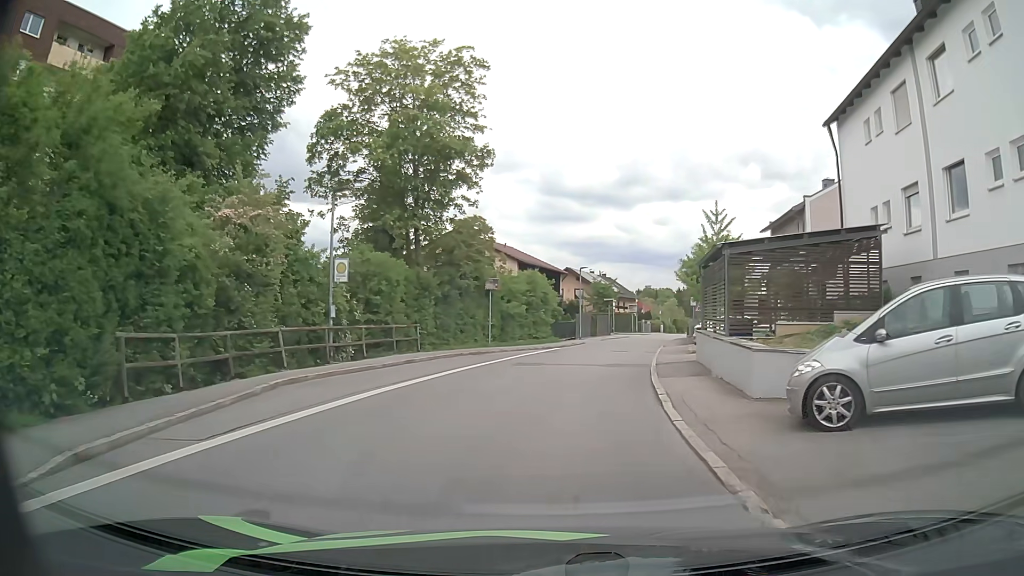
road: residential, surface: asphalt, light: Day
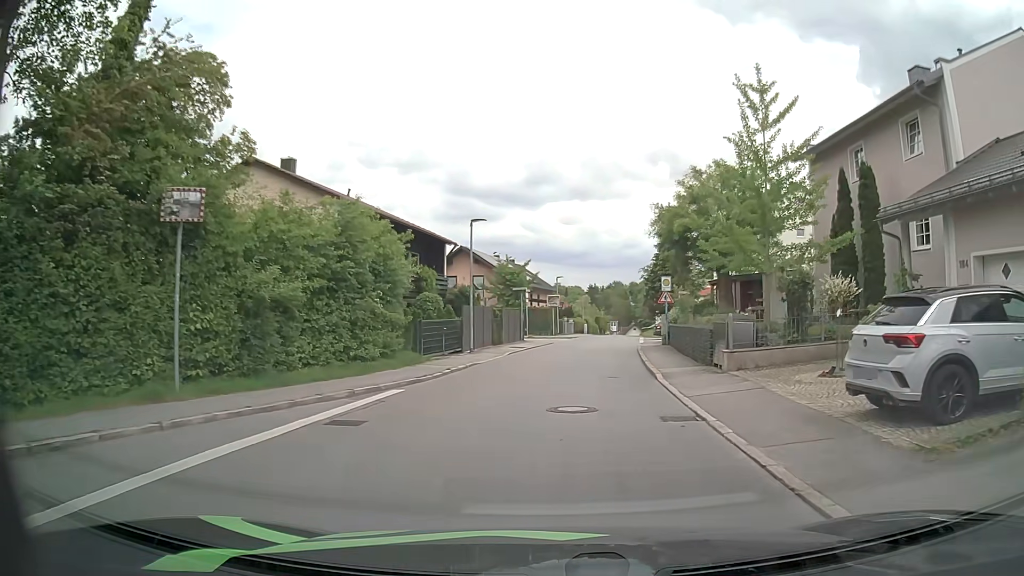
(+1.7, +22.2) m; +9°
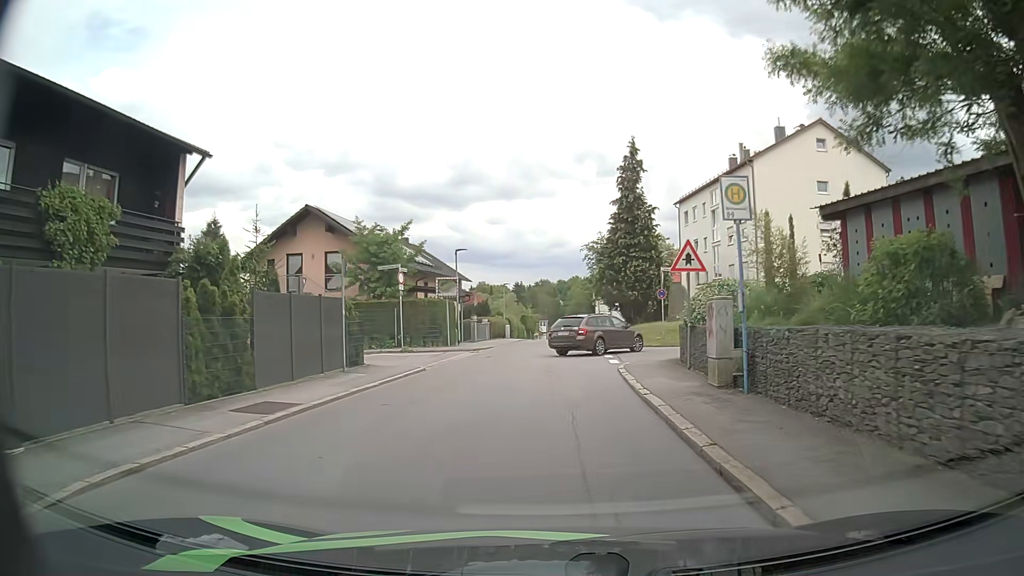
(+1.4, +22.0) m; +6°
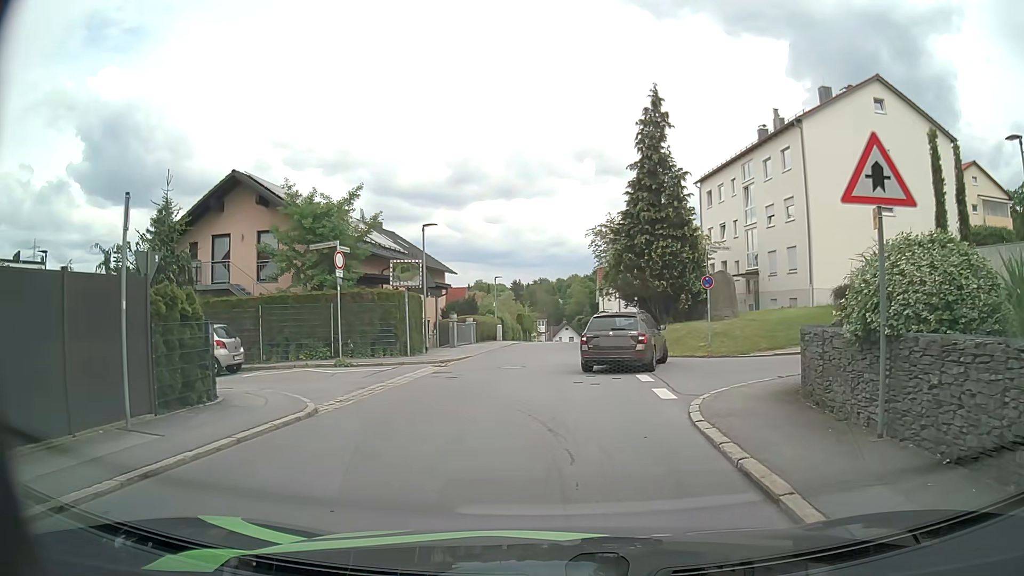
(+0.1, +8.7) m; +1°
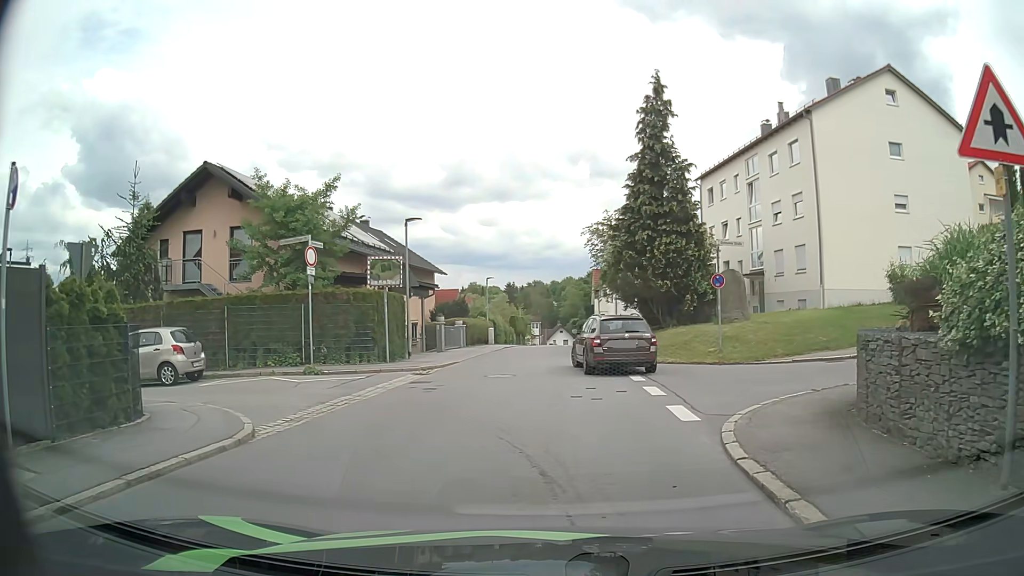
(0.0, +2.2) m; -2°
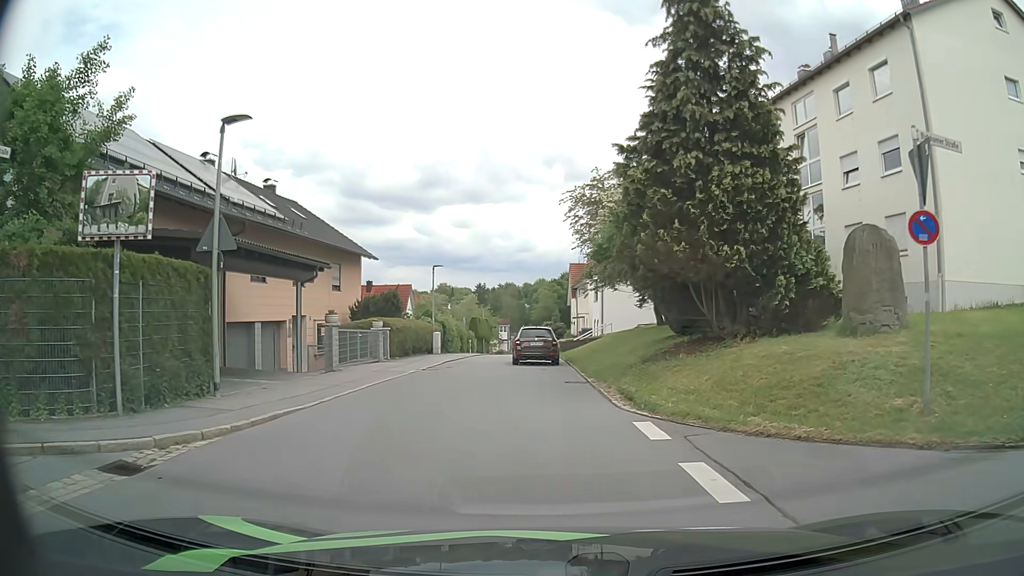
(+0.6, +12.9) m; +3°
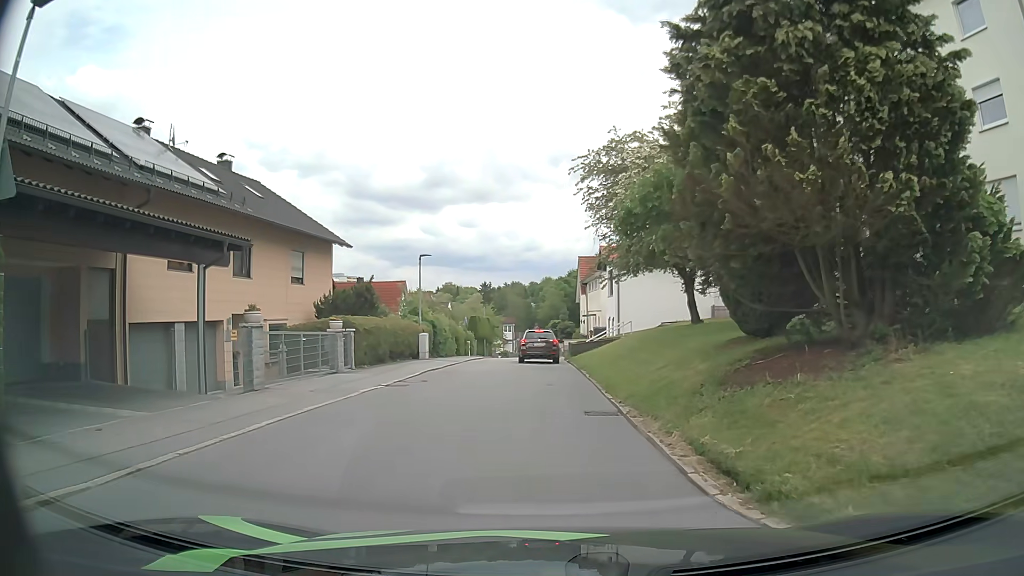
(0.0, +6.1) m; +1°
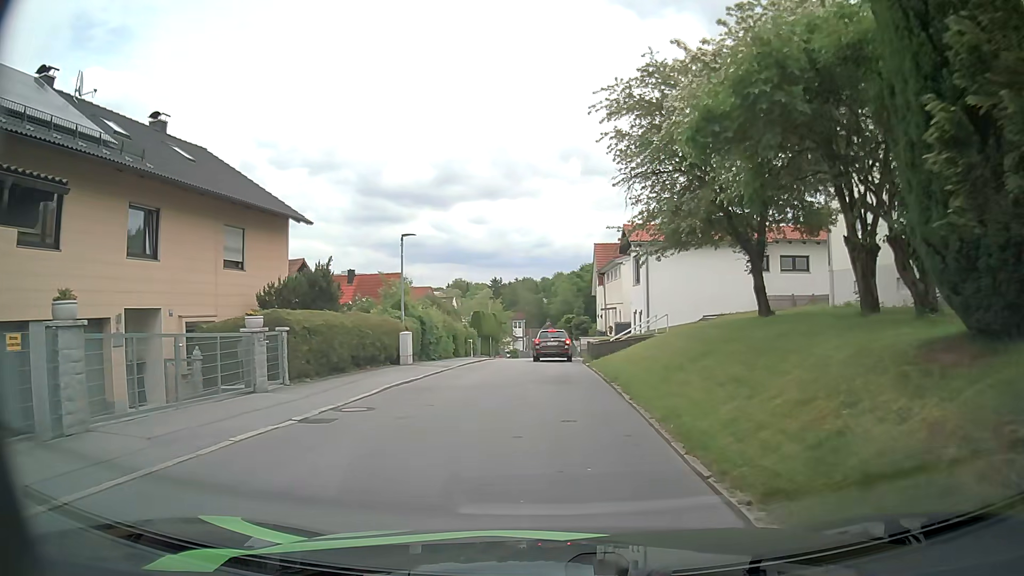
(-0.2, +6.8) m; -2°
